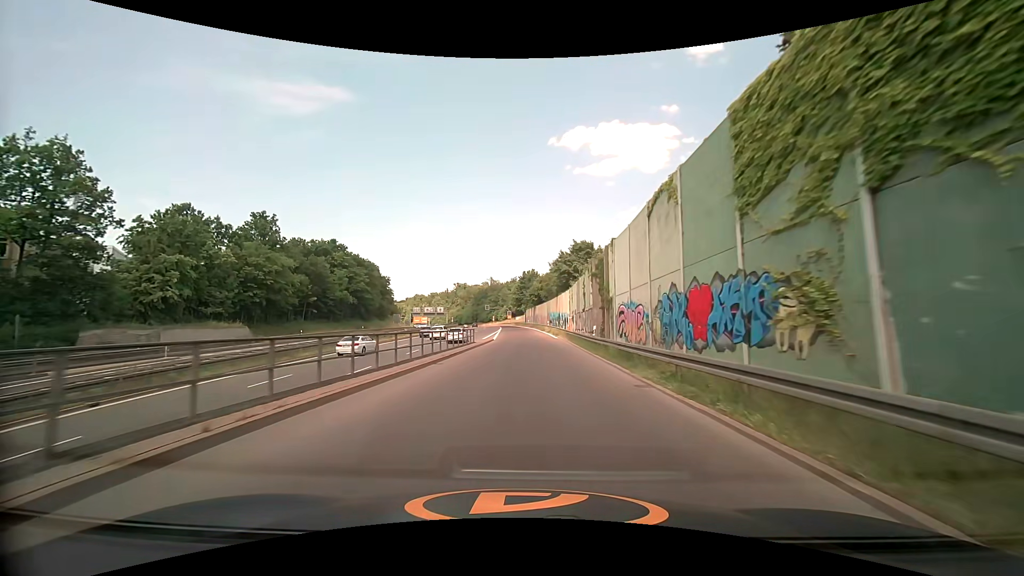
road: trunk_link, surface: asphalt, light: Day
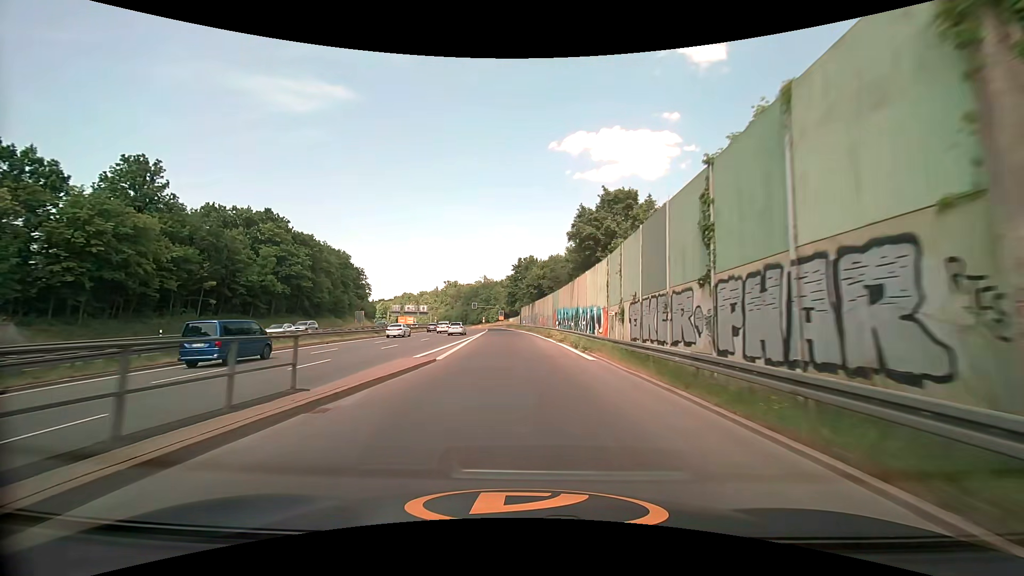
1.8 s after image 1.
(+0.3, +29.6) m; +1°
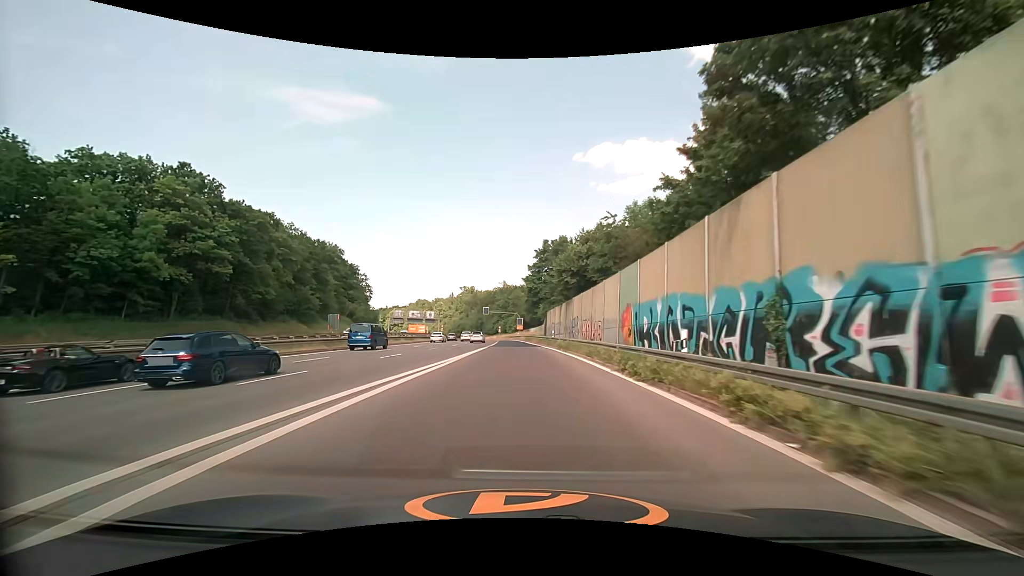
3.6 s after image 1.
(-0.7, +29.8) m; -3°
